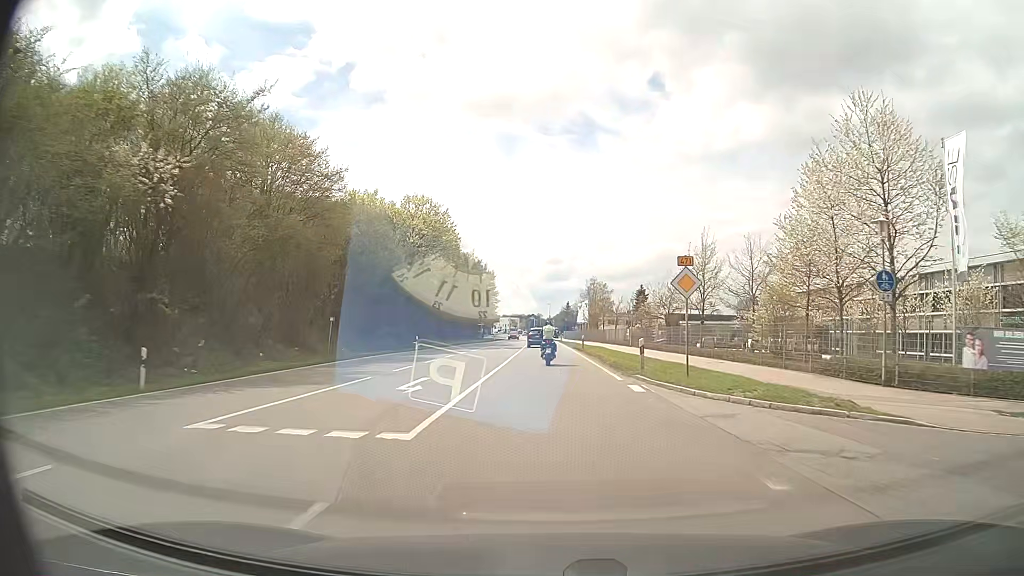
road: primary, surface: asphalt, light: Day
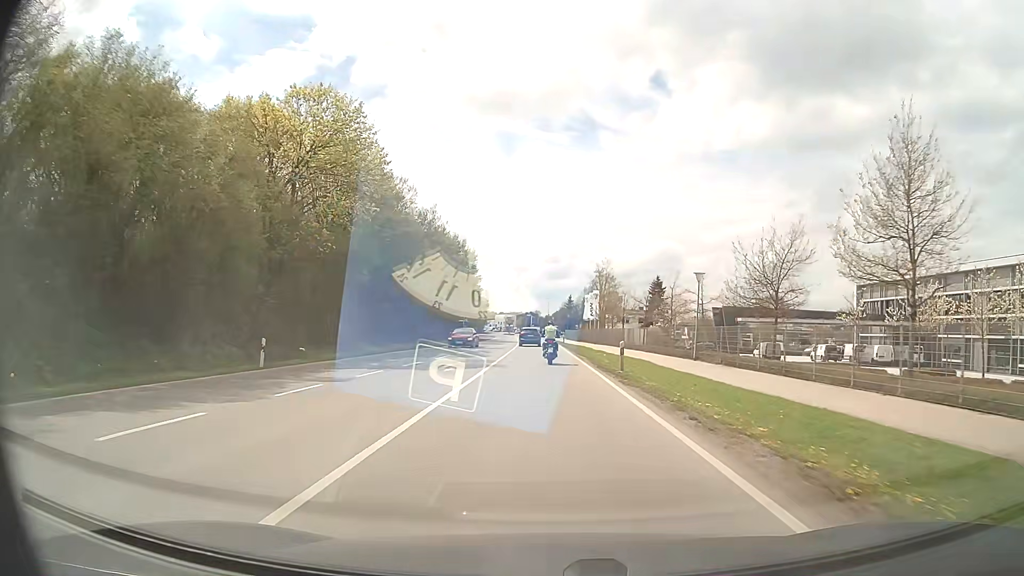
(0.0, +27.6) m; 0°
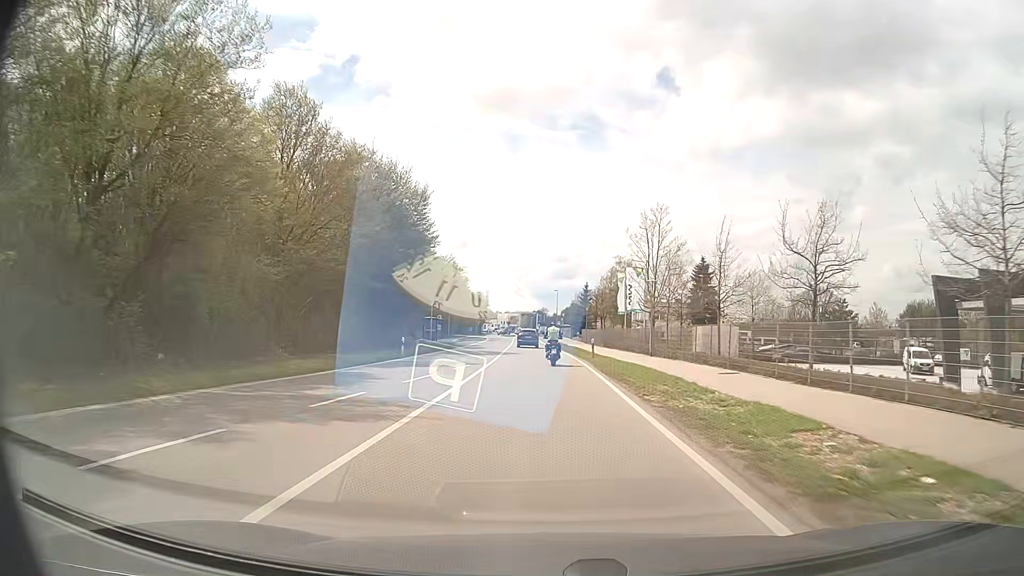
(-0.3, +37.5) m; -1°
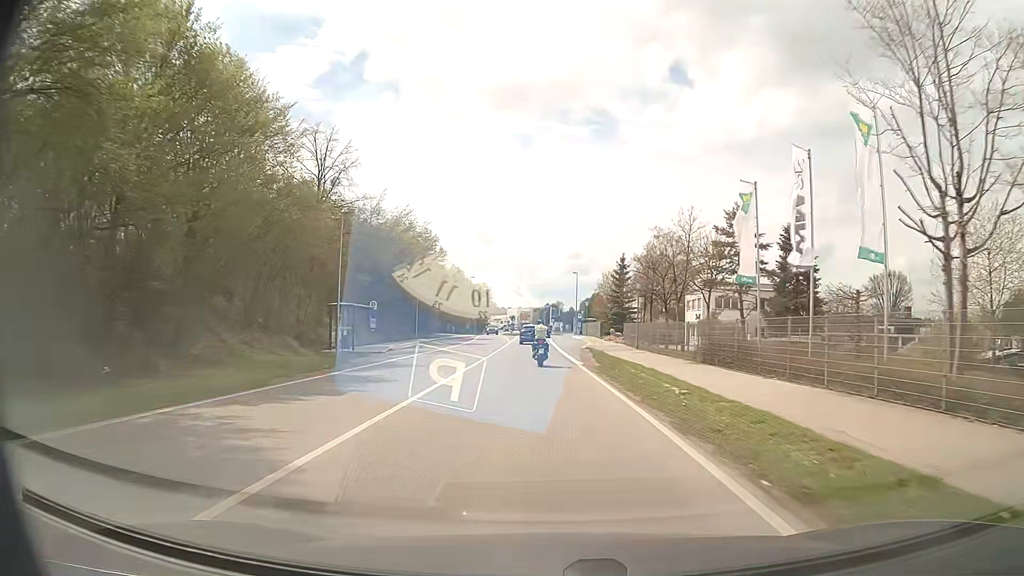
(-0.3, +37.7) m; -1°
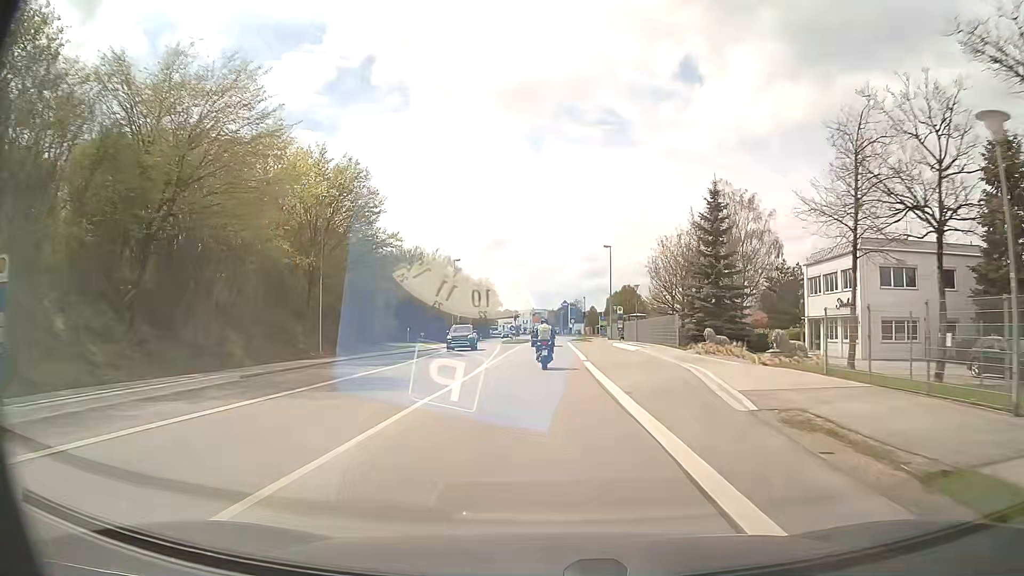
(-0.6, +36.8) m; -2°
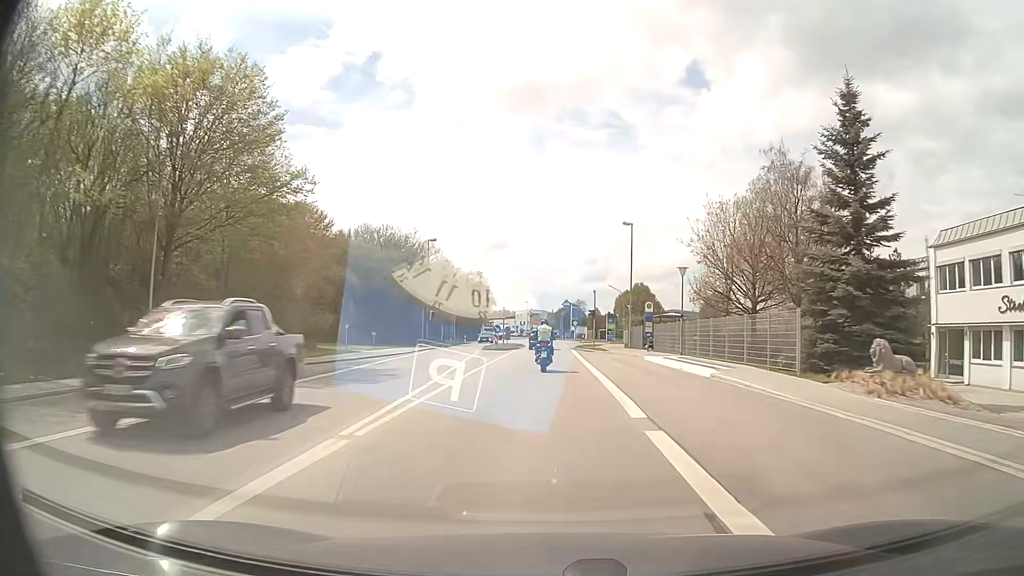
(+0.1, +18.3) m; 0°
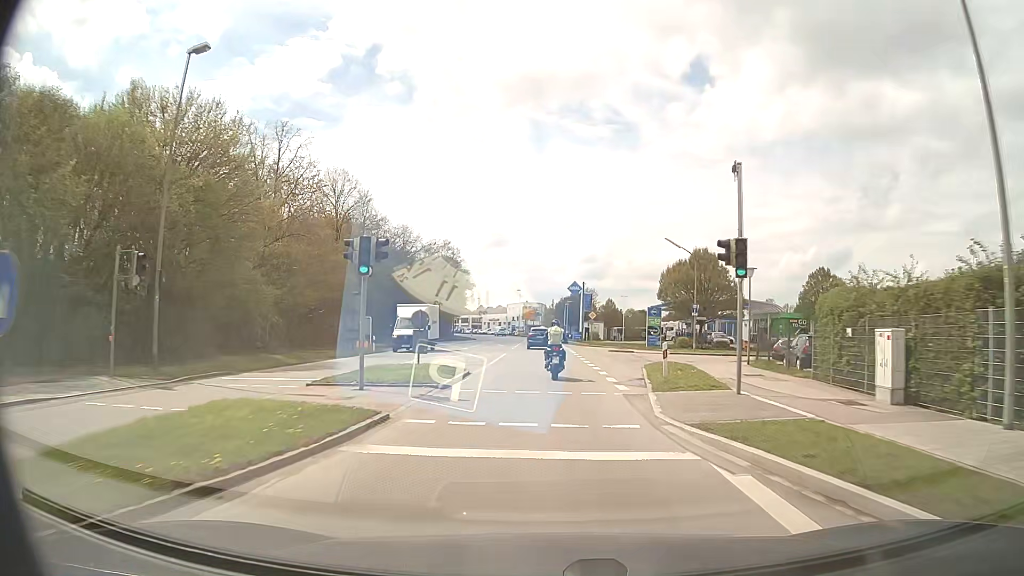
(+0.2, +46.0) m; +1°
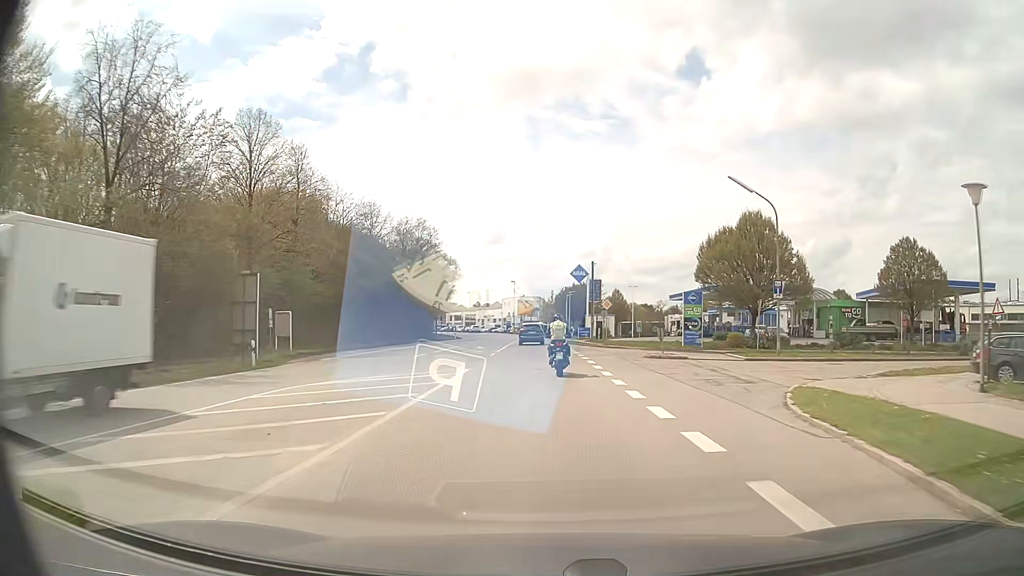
(0.0, +17.9) m; 0°
(0, +10) (0, +20) (0, +30) (0, +40) (-1, +50) (-1, +60) (-1, +70) (-2, +80) (-3, +90) (-4, +100) m
